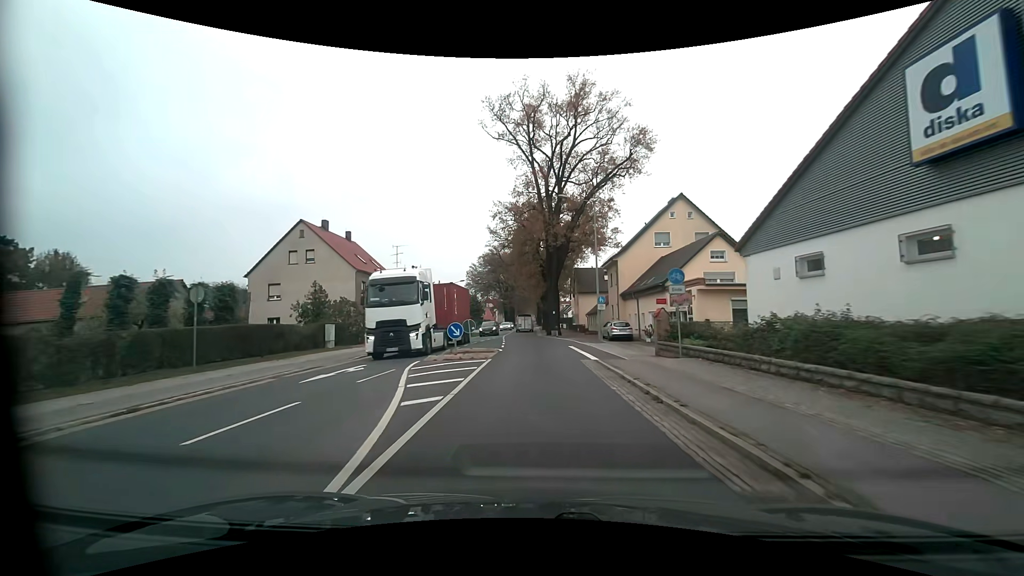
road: primary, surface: asphalt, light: Day
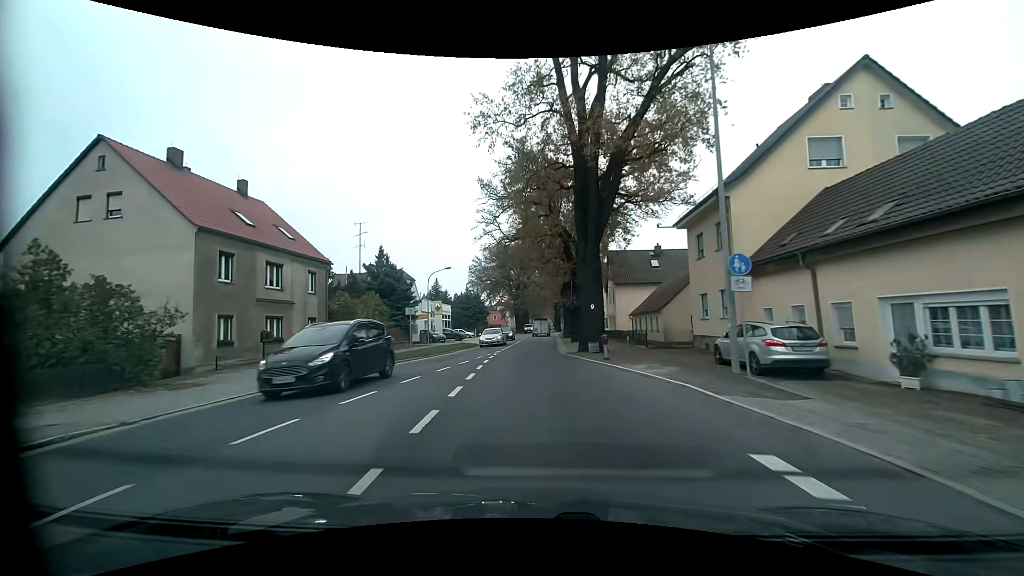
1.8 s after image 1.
(-0.4, +23.2) m; -2°
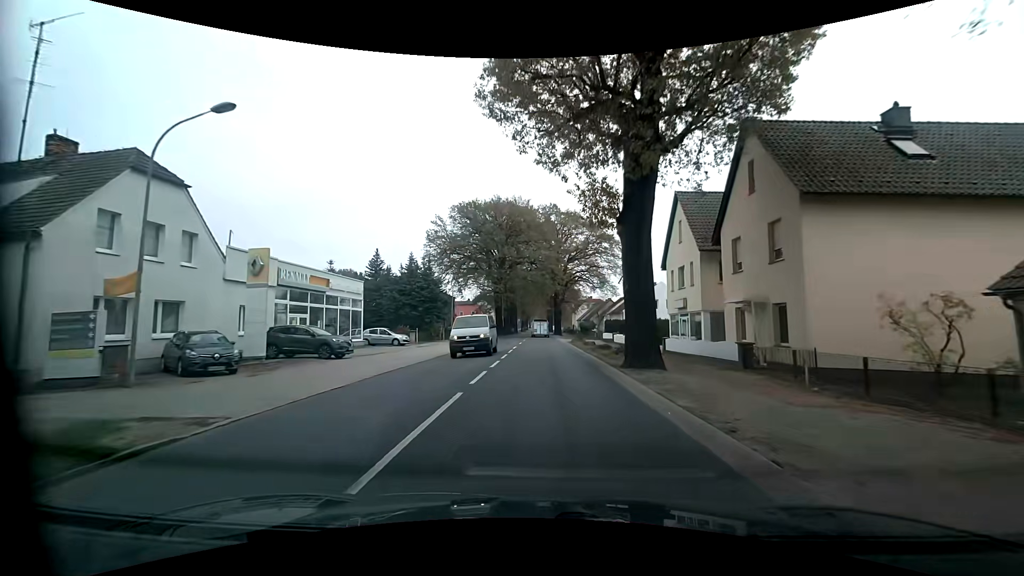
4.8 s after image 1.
(-0.6, +38.4) m; +1°
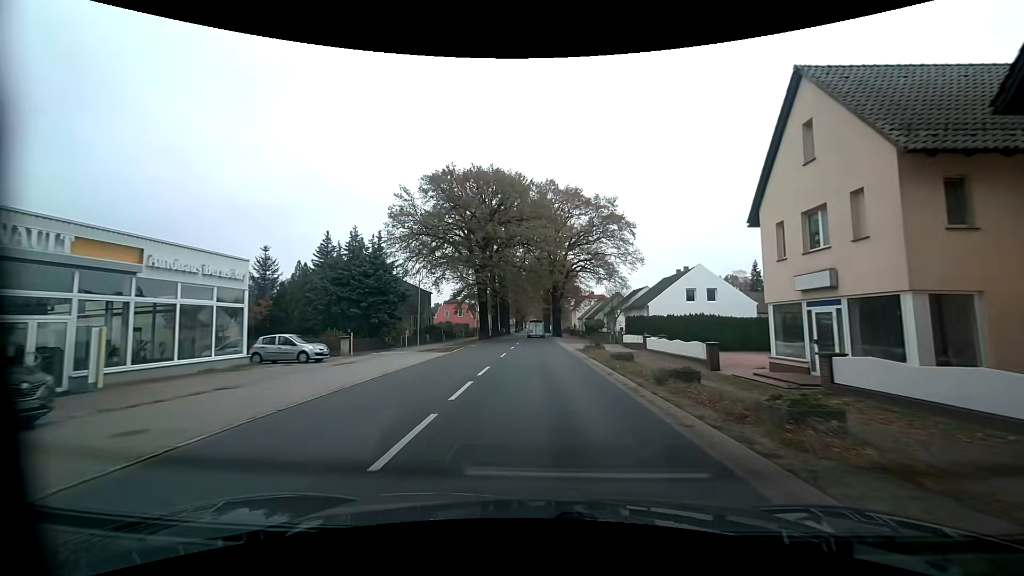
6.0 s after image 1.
(0.0, +15.5) m; 0°
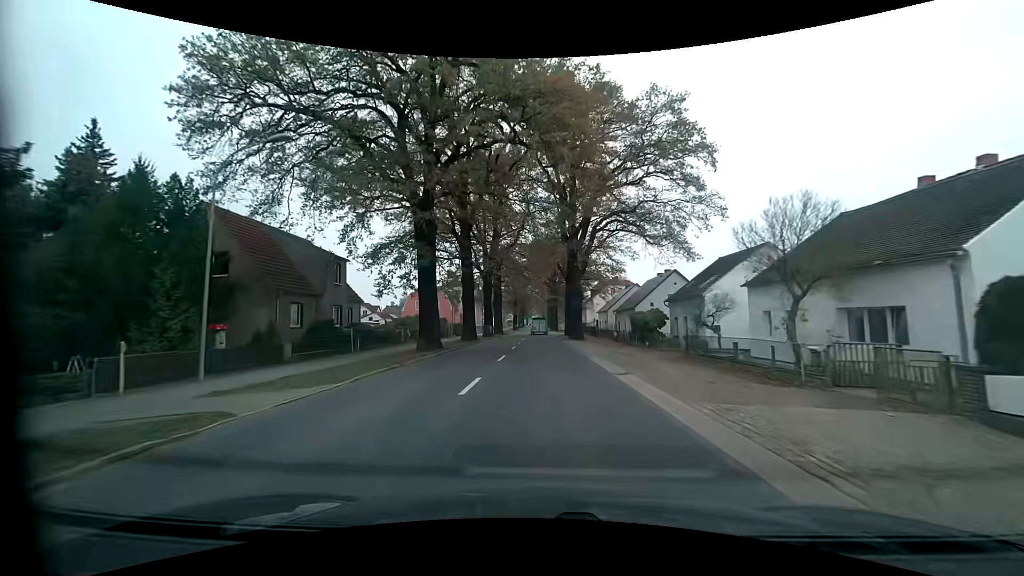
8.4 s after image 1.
(0.0, +31.3) m; 0°
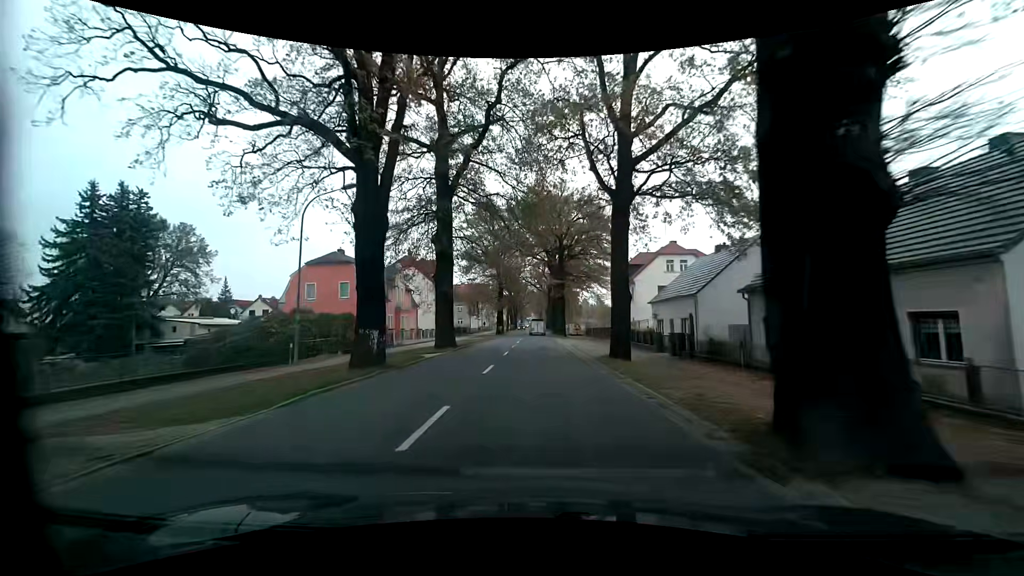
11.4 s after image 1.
(+0.2, +40.0) m; +1°
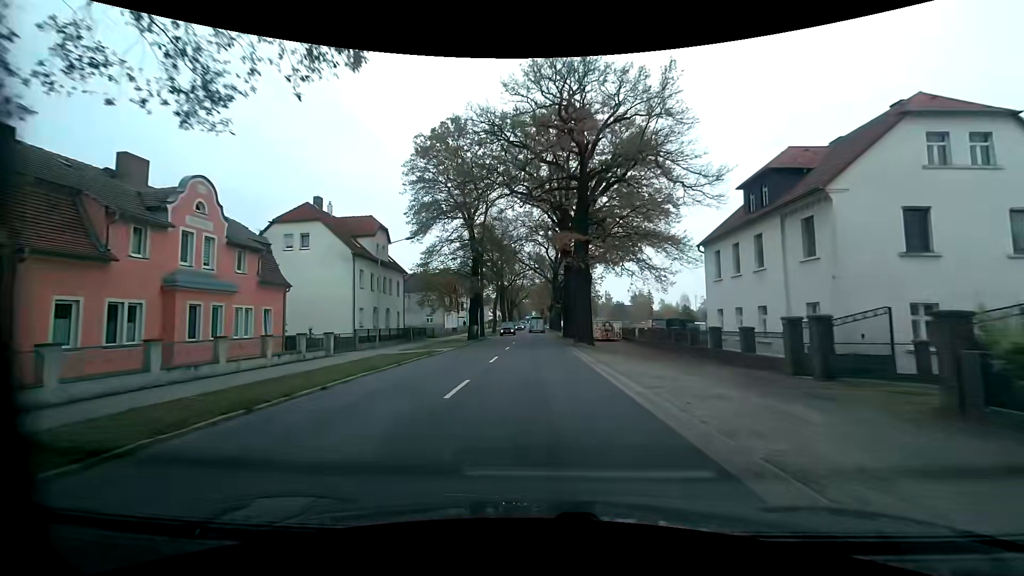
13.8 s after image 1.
(-0.1, +32.2) m; 0°
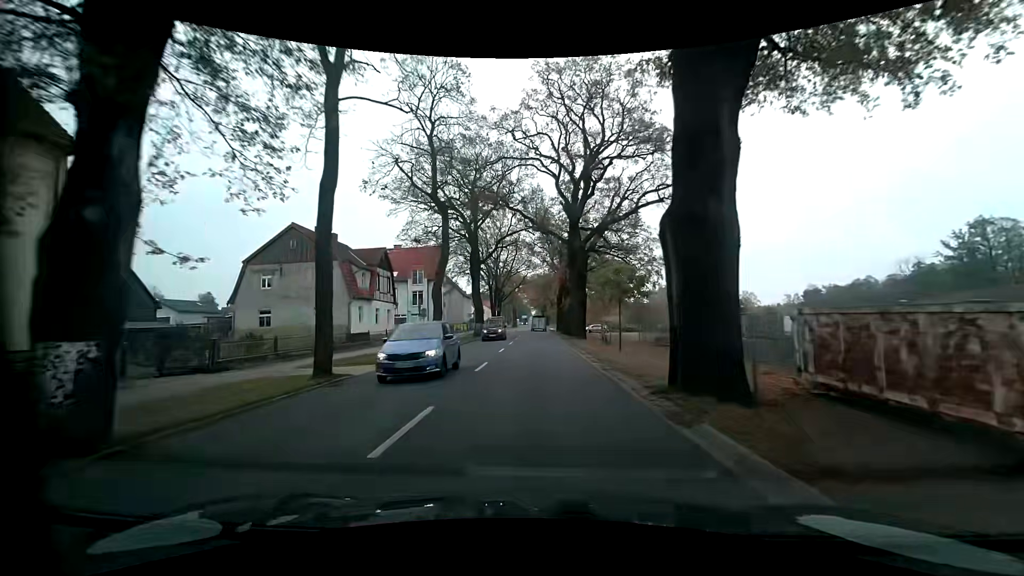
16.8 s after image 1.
(-0.3, +40.0) m; 0°
(0, +10) (0, +20) (0, +30) (0, +40) (0, +50) (-1, +60) (-1, +70) (-1, +80) (-1, +90) (-1, +100) m
